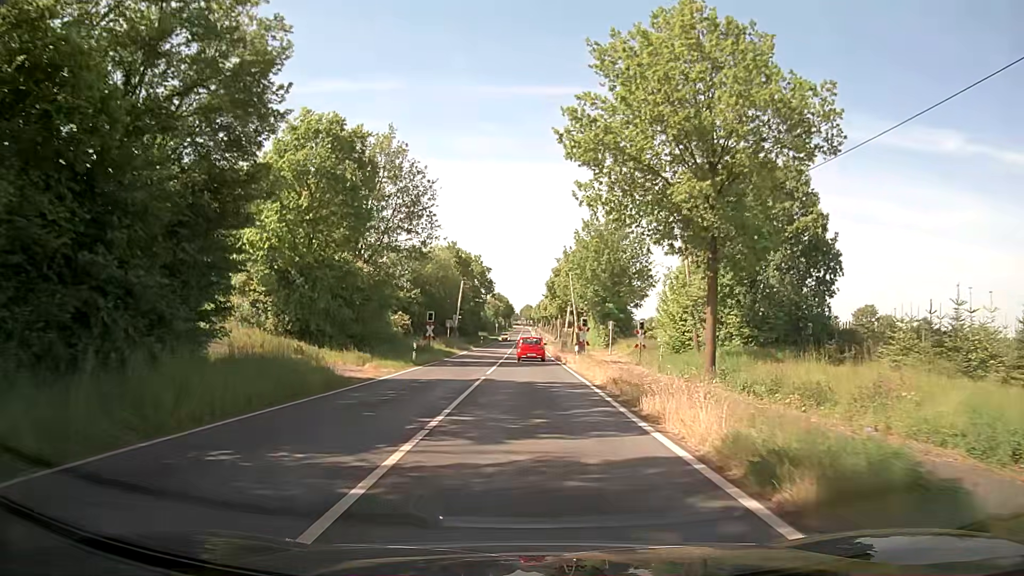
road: secondary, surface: asphalt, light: Day
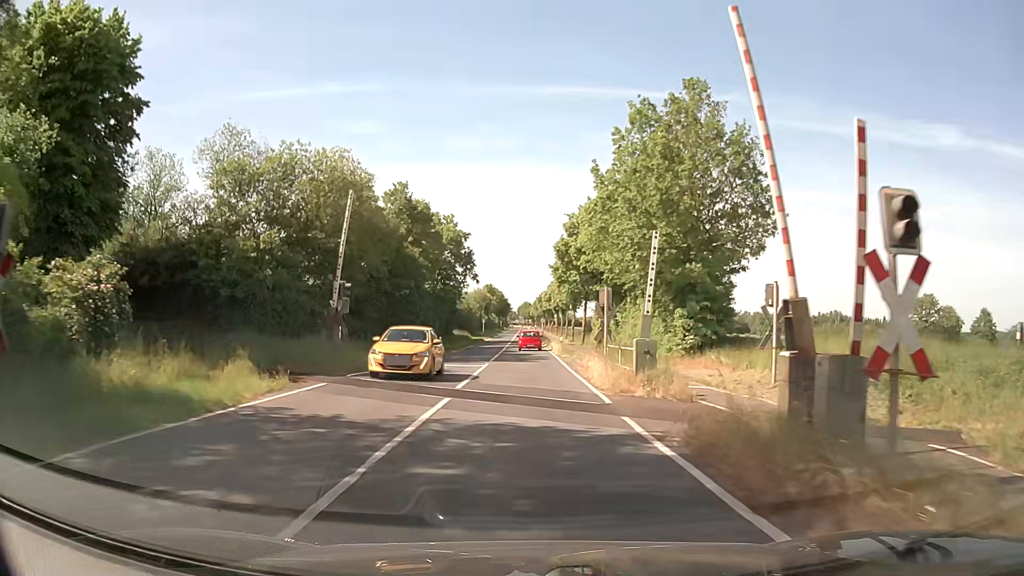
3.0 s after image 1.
(+0.2, +38.6) m; 0°
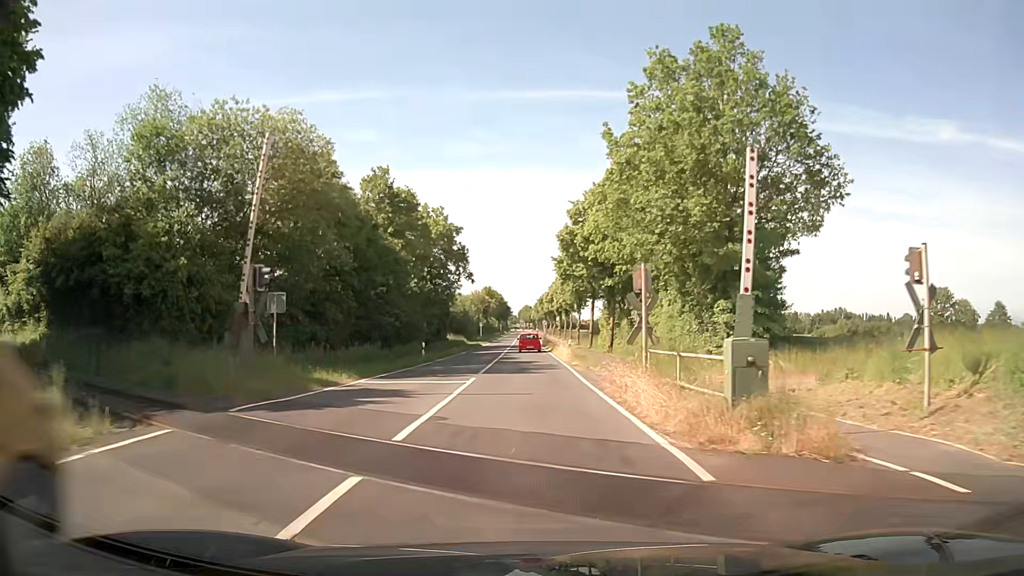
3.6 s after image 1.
(0.0, +7.8) m; 0°
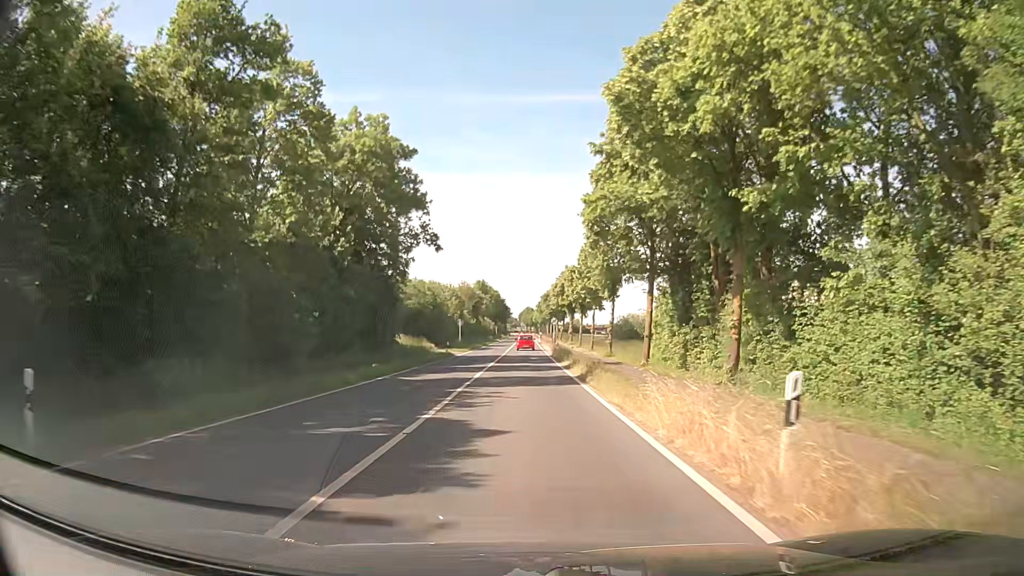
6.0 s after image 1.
(-0.2, +31.1) m; -1°
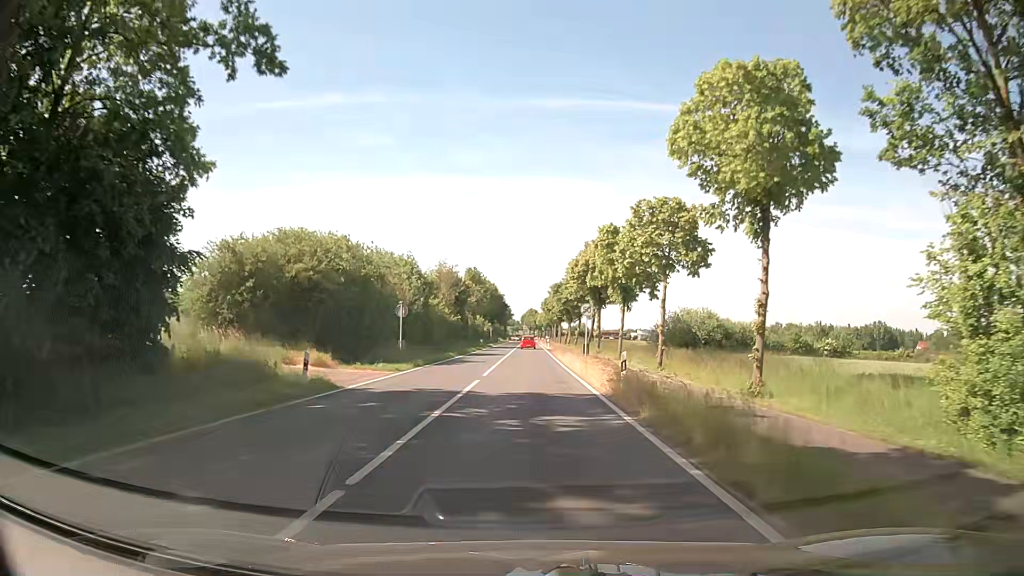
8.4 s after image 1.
(+0.2, +32.5) m; +1°
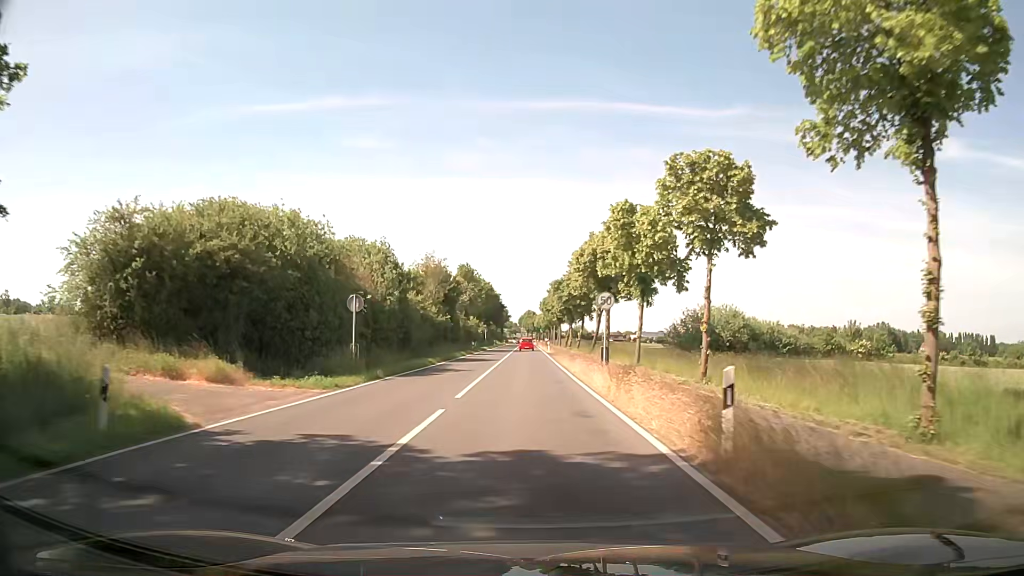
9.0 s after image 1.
(0.0, +8.9) m; 0°
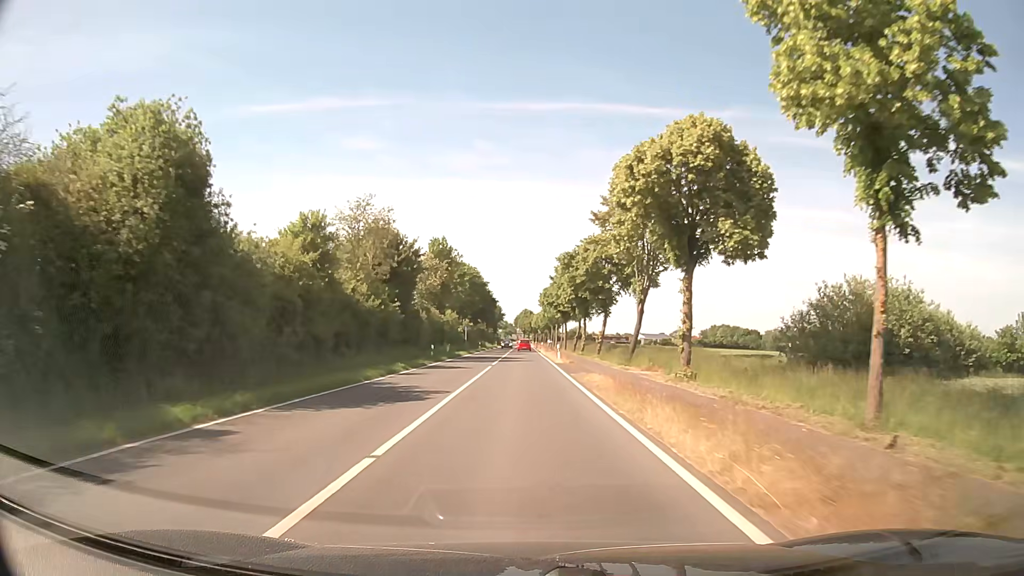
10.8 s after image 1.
(+0.1, +28.5) m; +1°
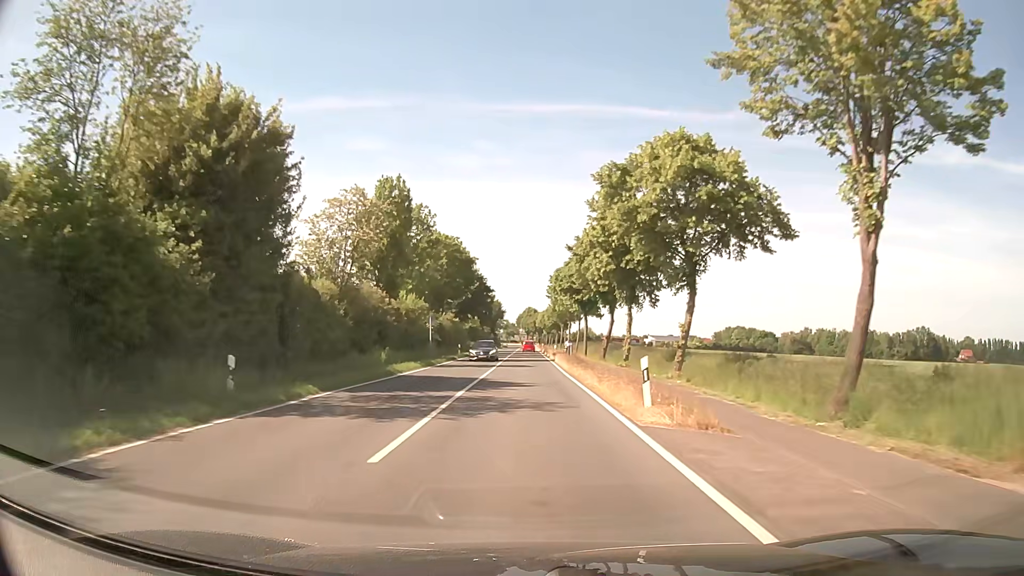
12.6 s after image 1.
(-0.4, +30.0) m; -1°
(0, +10) (0, +20) (0, +30) (0, +40) (0, +50) (0, +60) (0, +70) (0, +80) (0, +90) (0, +100) m
